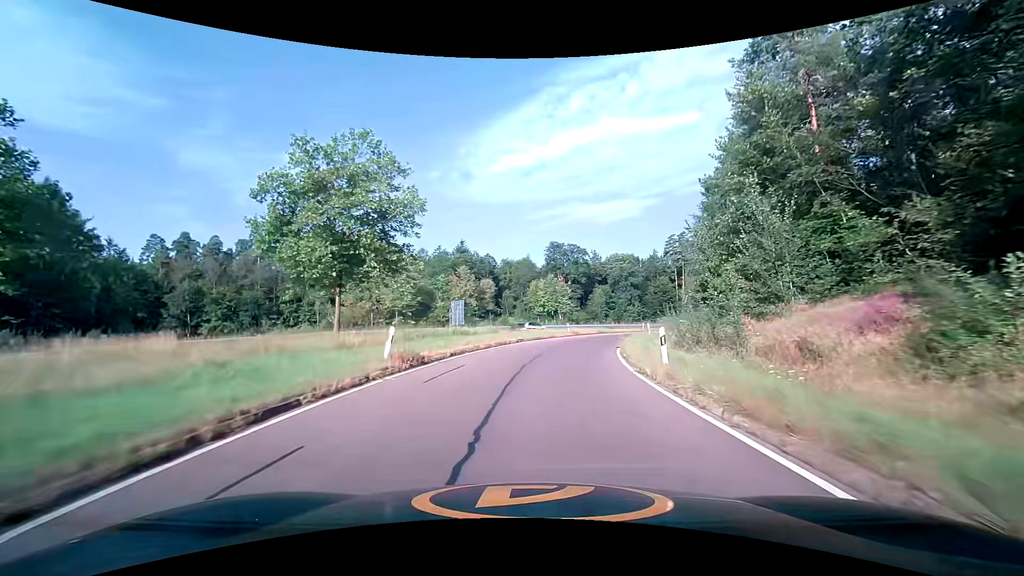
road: trunk_link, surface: asphalt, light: Day
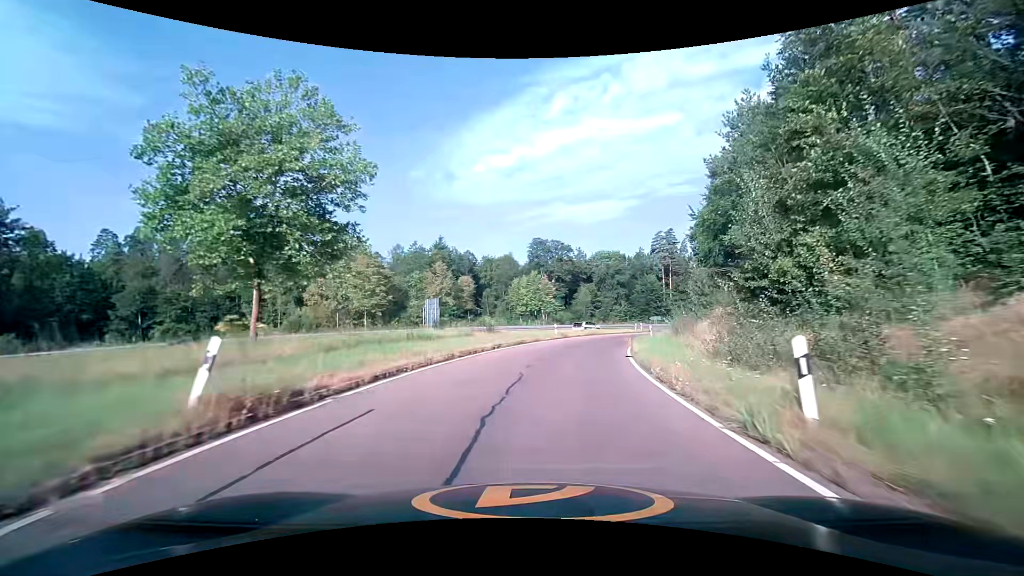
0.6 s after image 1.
(+0.1, +7.5) m; +2°
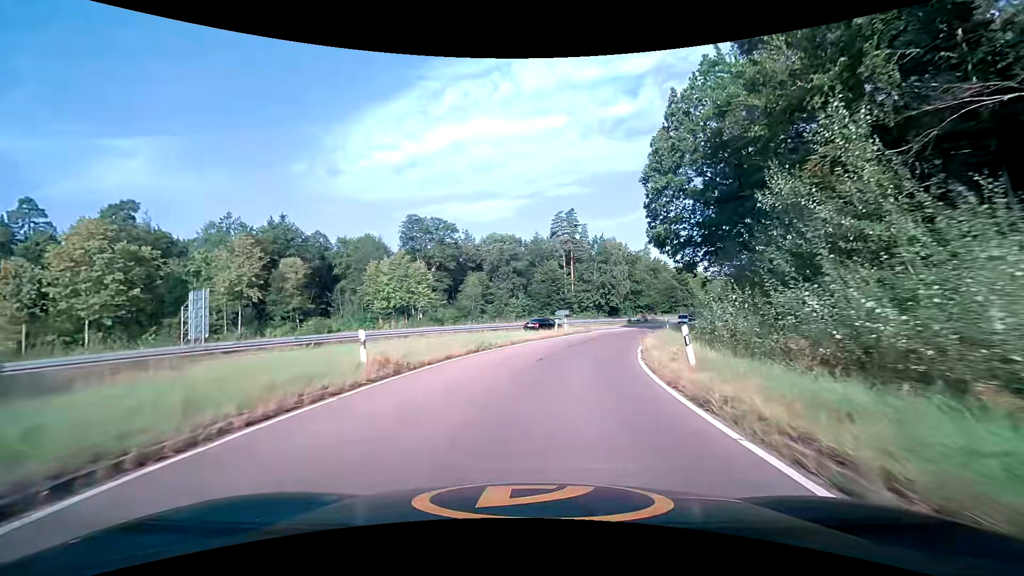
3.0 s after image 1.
(+3.3, +29.6) m; +12°
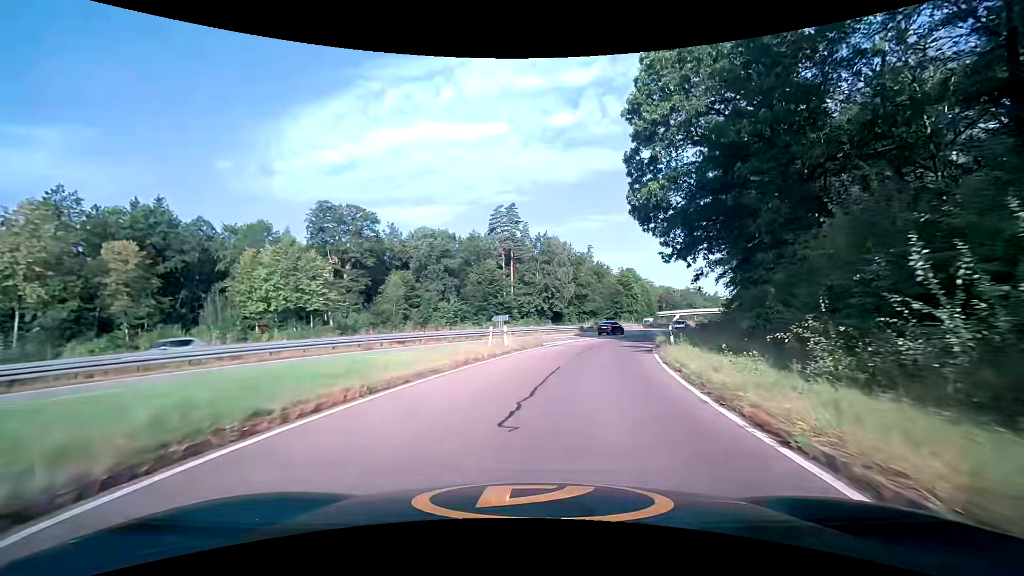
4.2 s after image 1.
(+0.9, +15.4) m; +7°
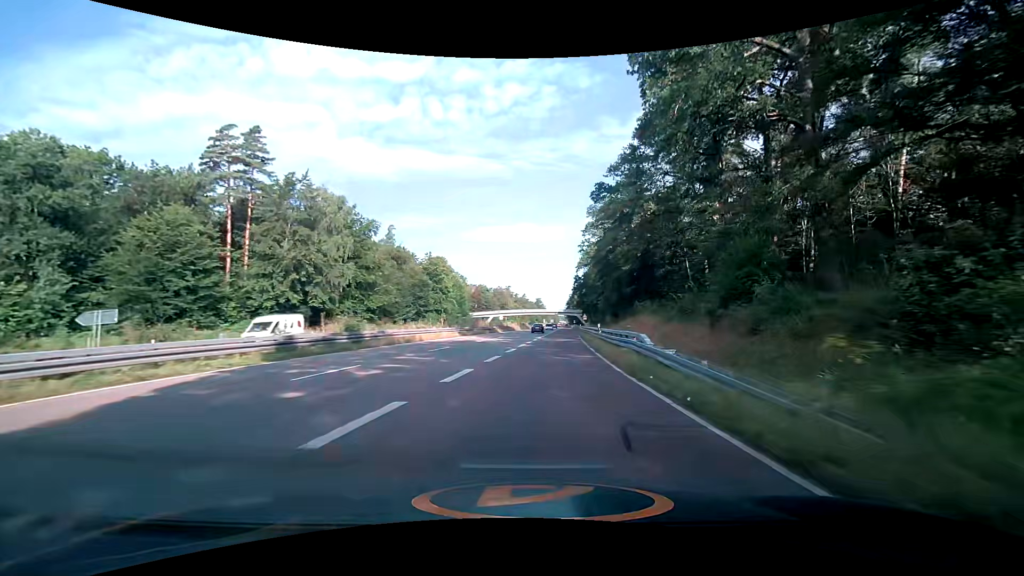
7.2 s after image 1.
(+8.0, +42.7) m; +22°
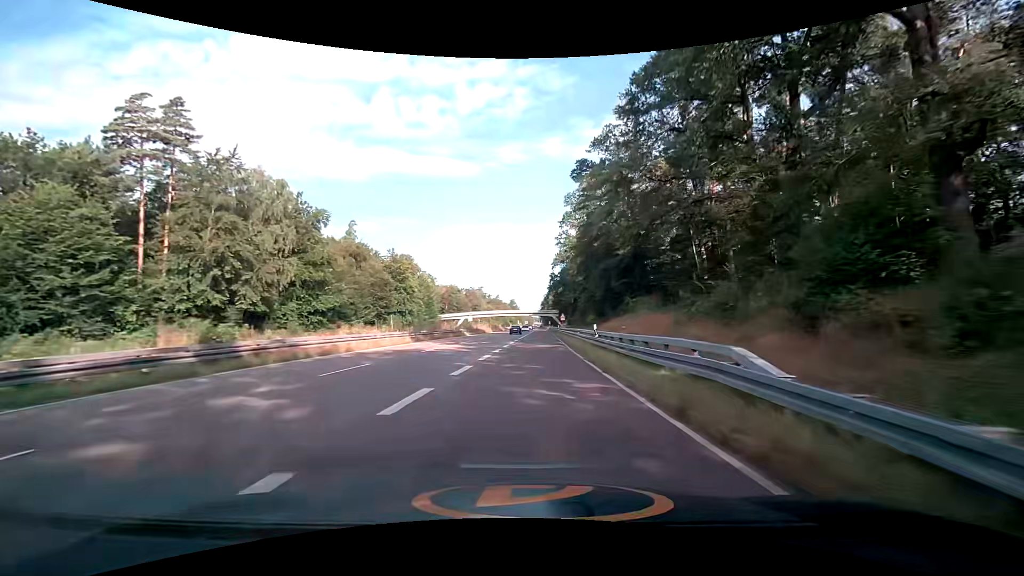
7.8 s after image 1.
(+0.3, +9.8) m; +3°
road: trunk
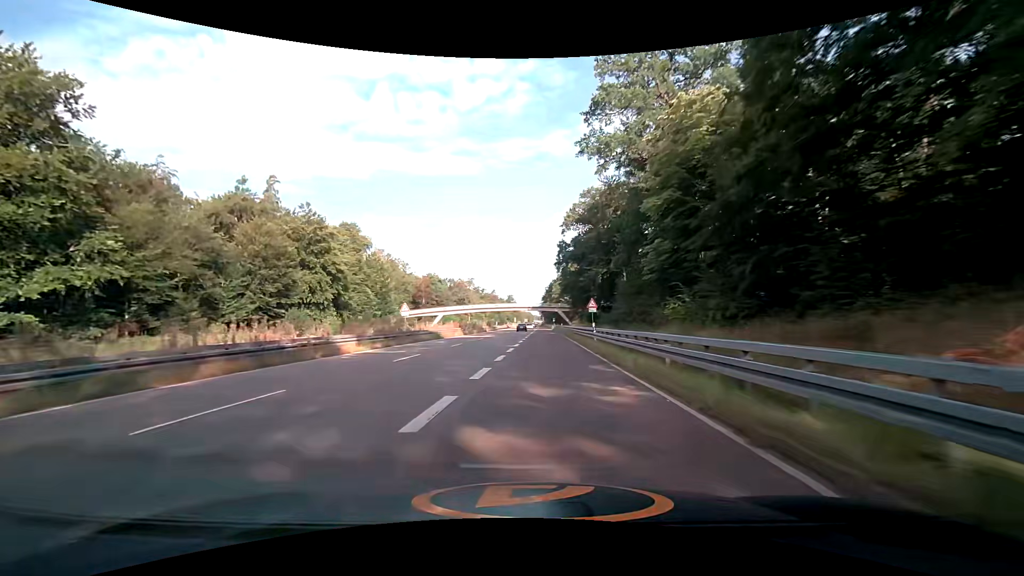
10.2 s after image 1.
(+0.4, +43.6) m; 0°
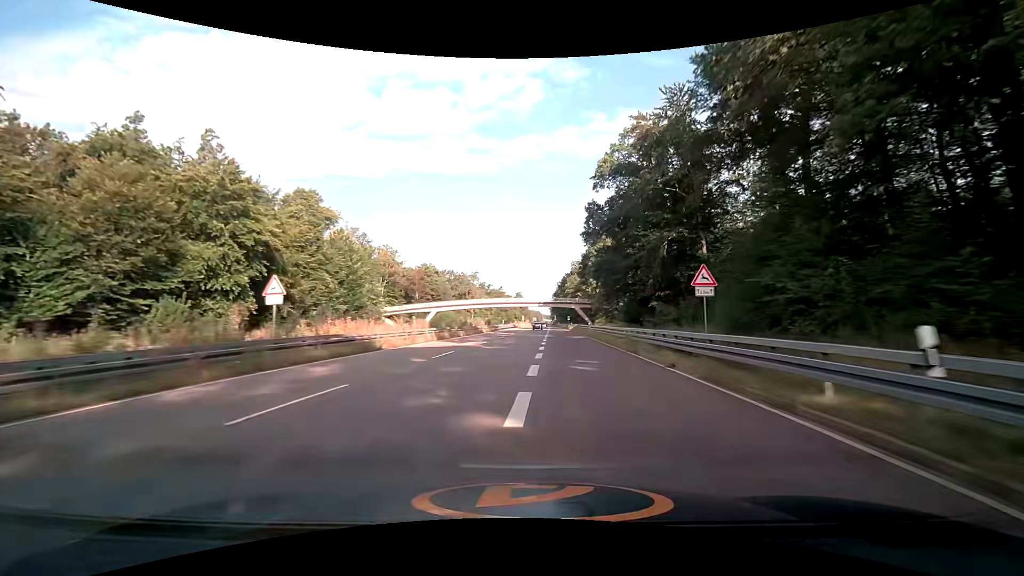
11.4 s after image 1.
(-0.5, +24.0) m; -1°
(0, +10) (0, +20) (0, +30) (0, +40) (0, +50) (+1, +60) (+1, +70) (+1, +80) (+1, +90) (+2, +100) m
